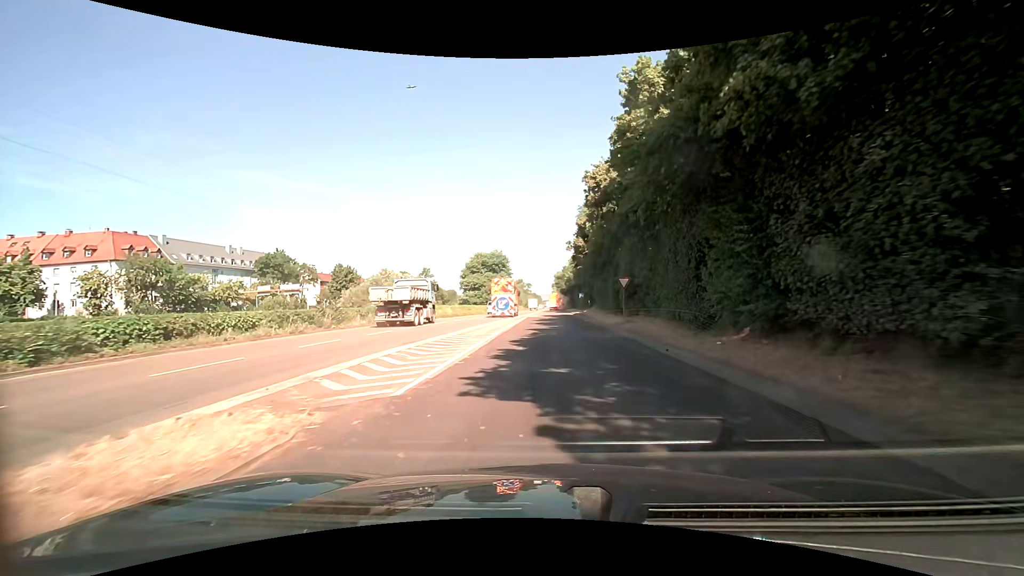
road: trunk_link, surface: asphalt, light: Day
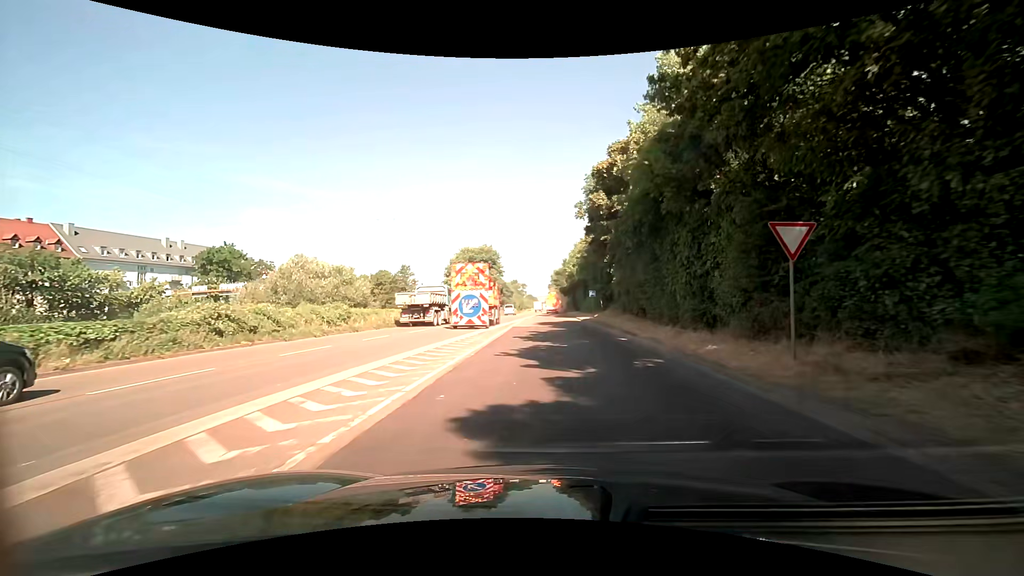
(+0.1, +20.3) m; 0°
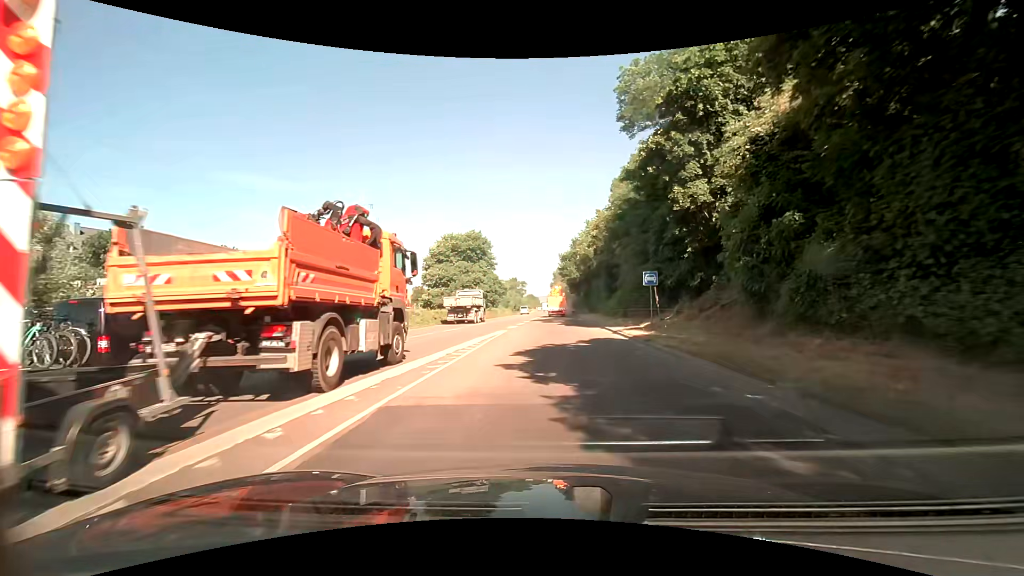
(+0.3, +27.0) m; +1°
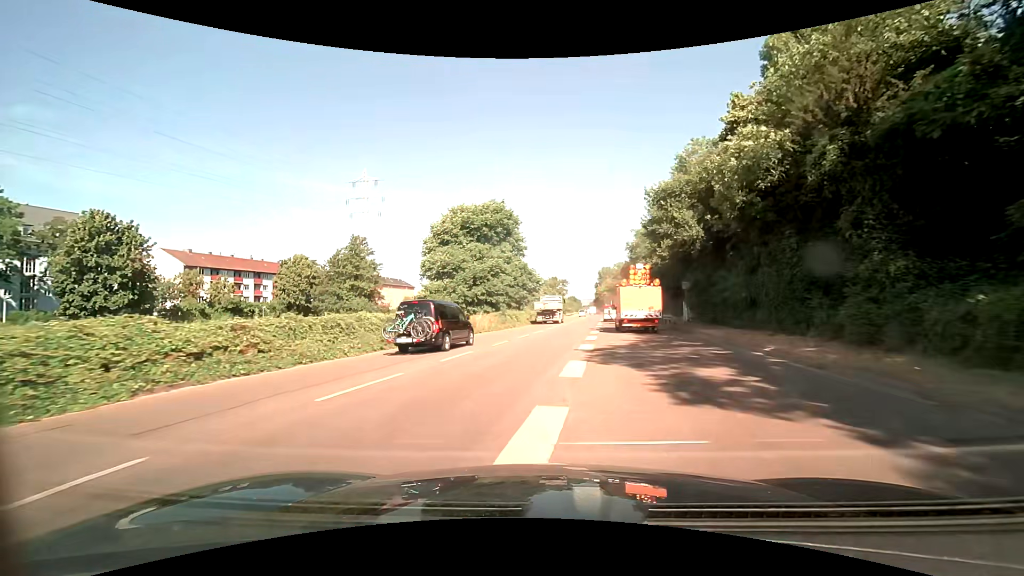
(-1.7, +34.9) m; -5°
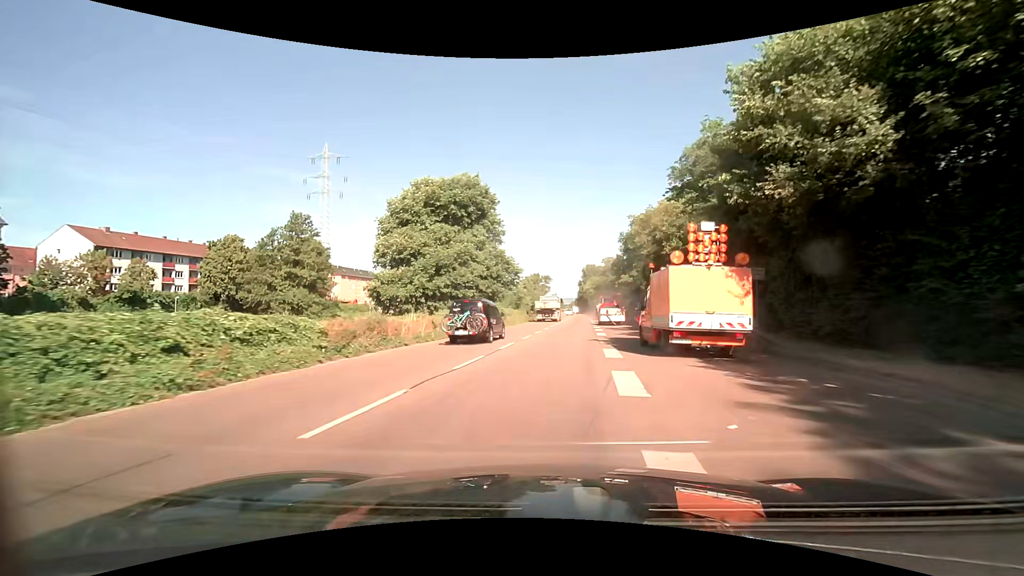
(+0.3, +14.3) m; +2°
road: trunk
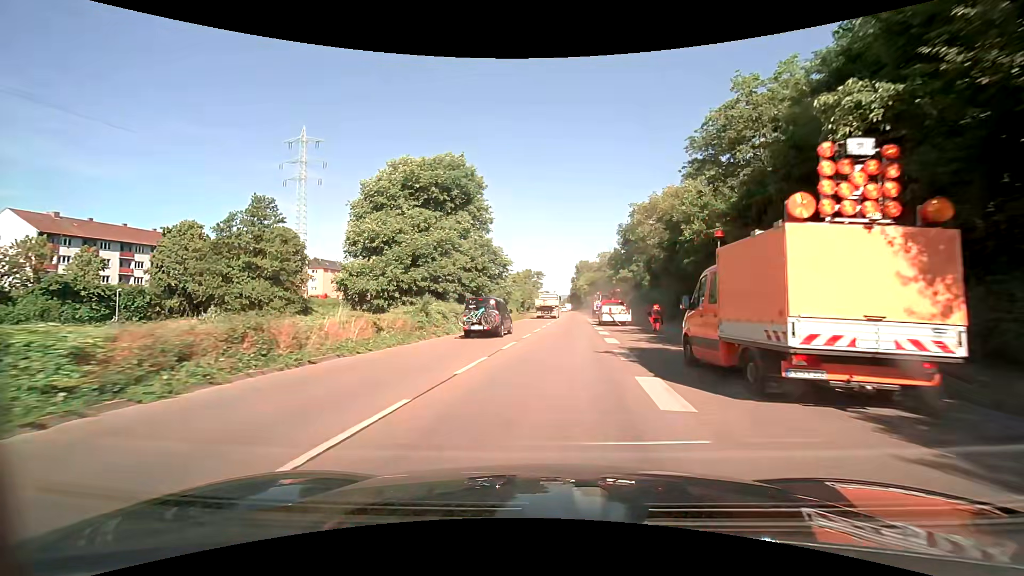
(+0.1, +7.3) m; +1°
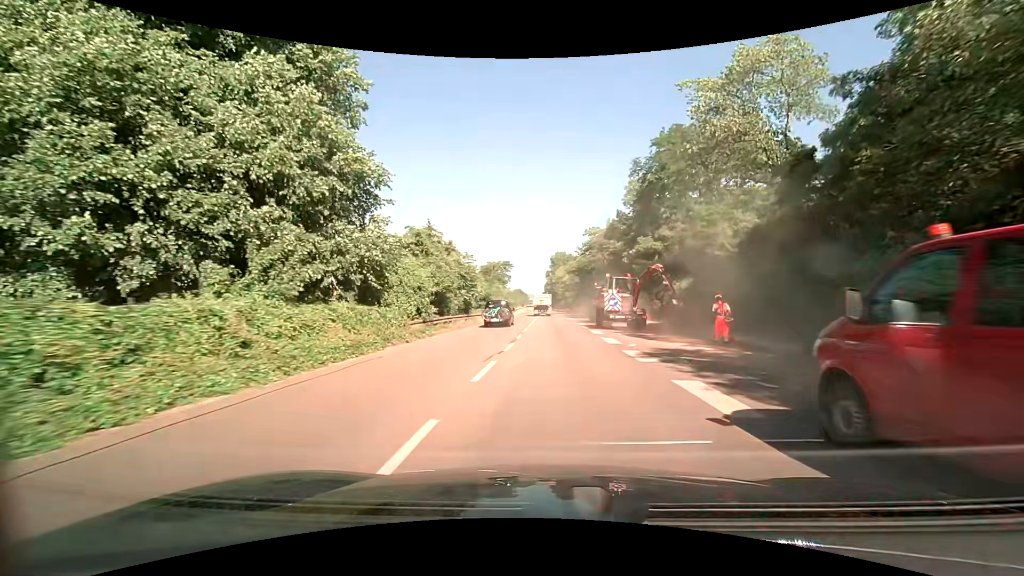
(+1.4, +37.4) m; +3°
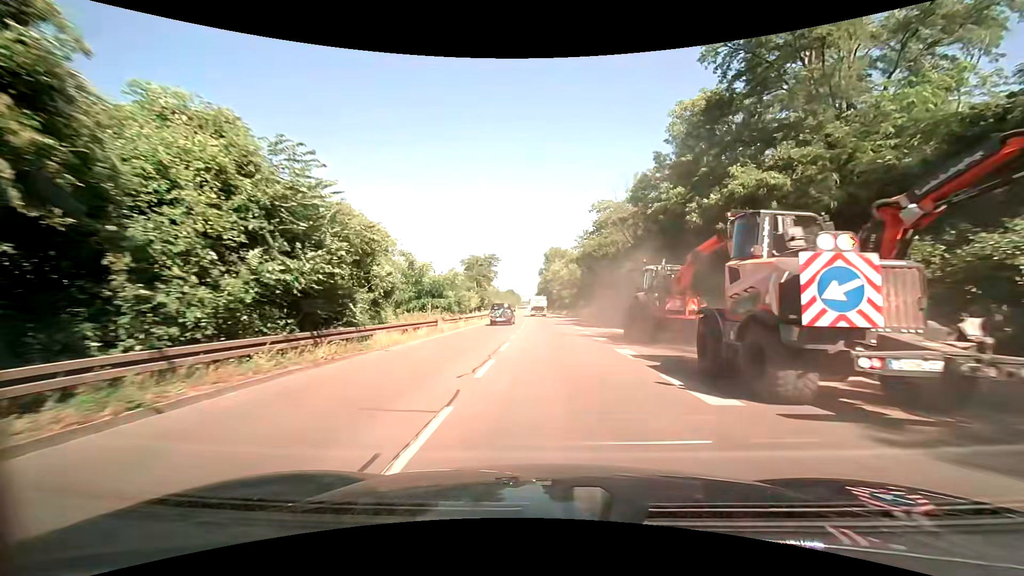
(+0.1, +23.5) m; +1°
(0, +10) (0, +20) (0, +30) (0, +40) (-1, +50) (-1, +60) (-1, +70) (-1, +80) (-2, +90) (-2, +100) m
